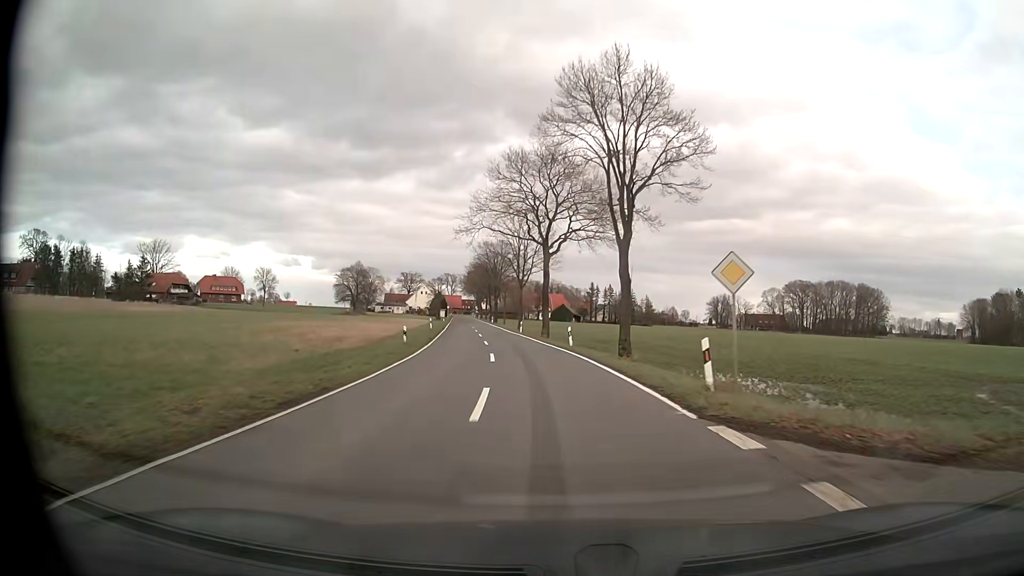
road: tertiary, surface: asphalt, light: Day
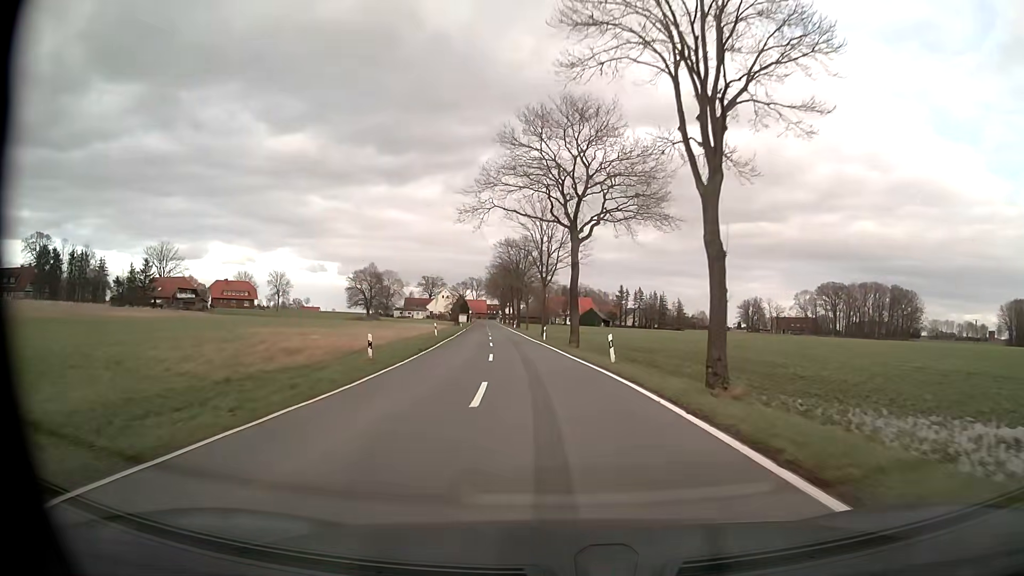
(-0.2, +10.3) m; -2°
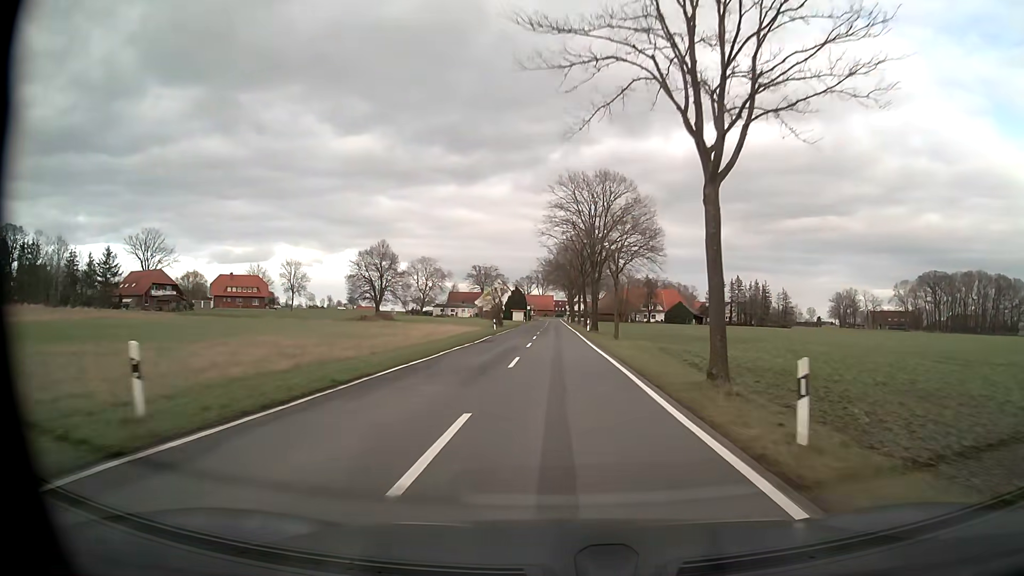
(-3.0, +42.5) m; -6°
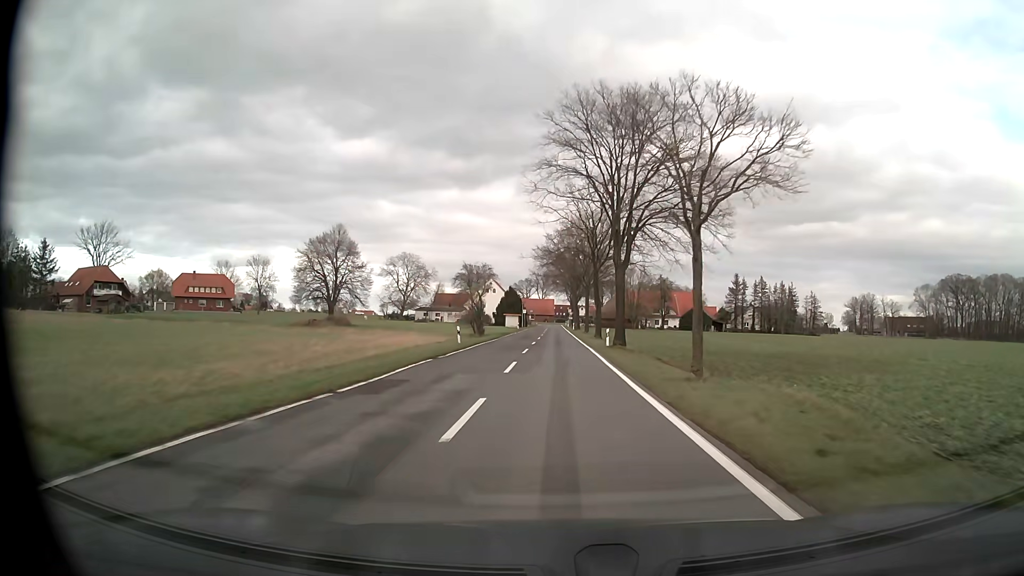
(0.0, +21.5) m; 0°
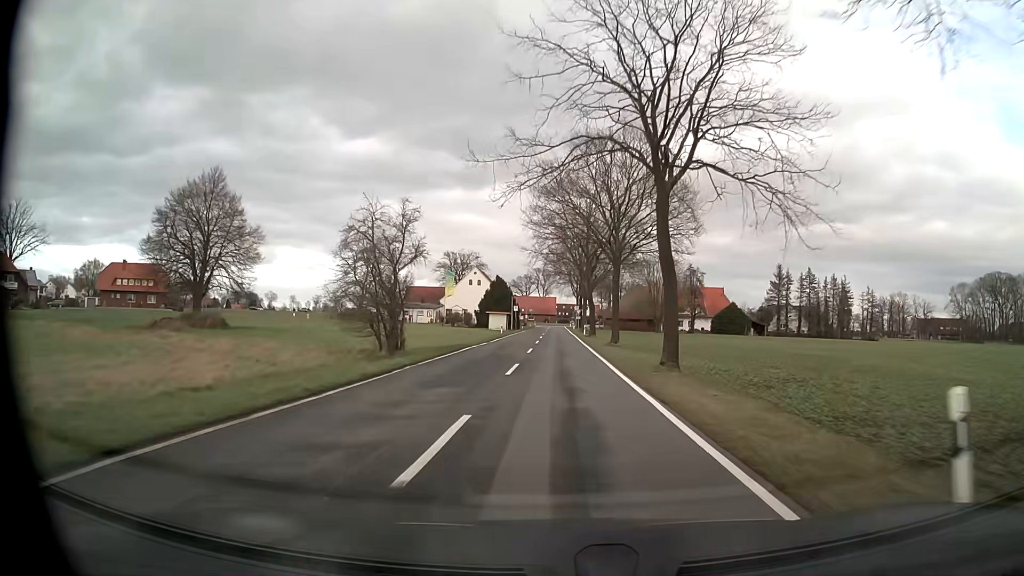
(-0.1, +32.1) m; 0°
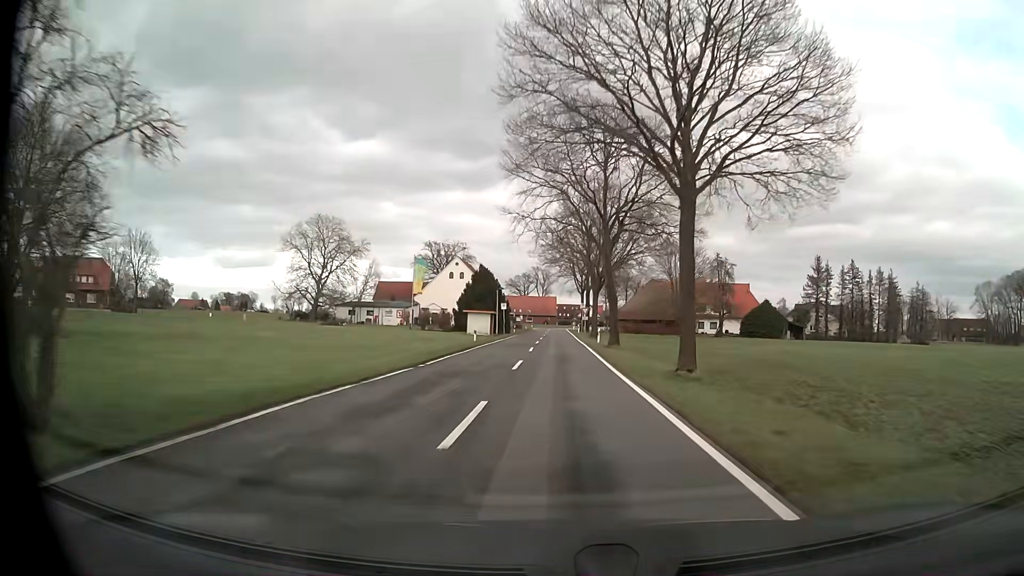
(0.0, +21.1) m; 0°
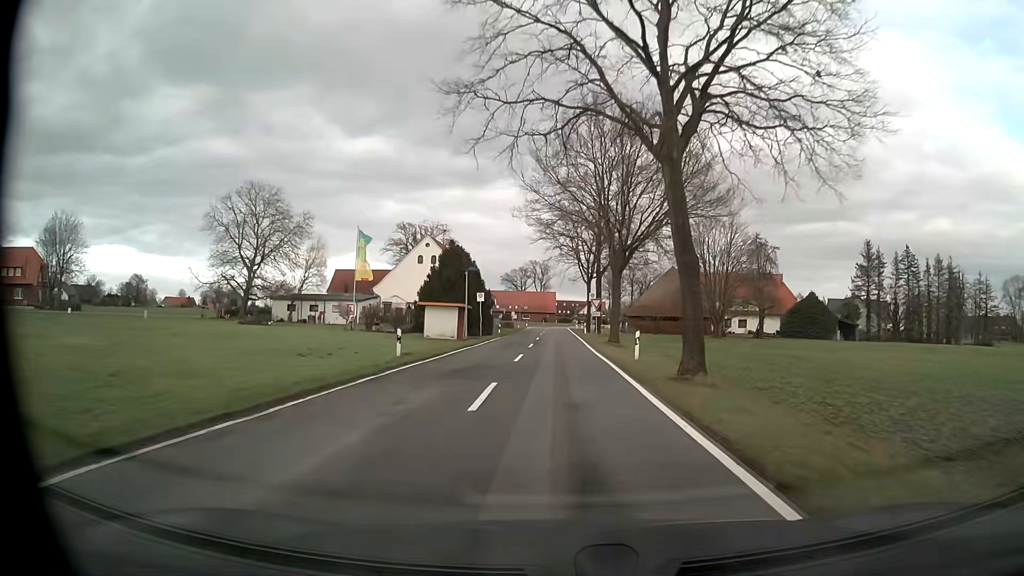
(0.0, +20.9) m; 0°
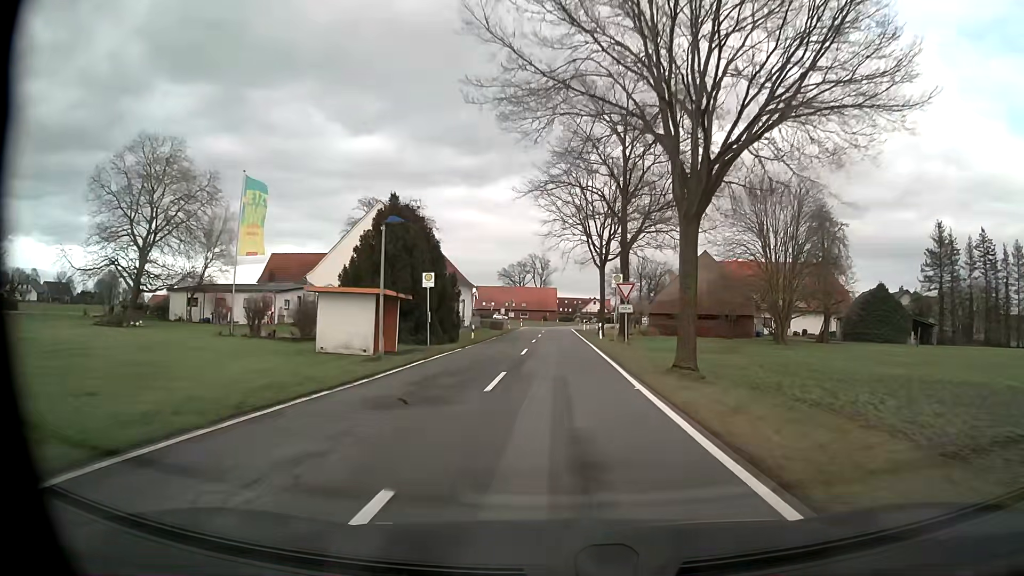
(-0.1, +20.4) m; 0°
(0, +10) (0, +20) (0, +30) (0, +40) (0, +50) (0, +60) (0, +70) (0, +80) (0, +90) (+1, +100) m
